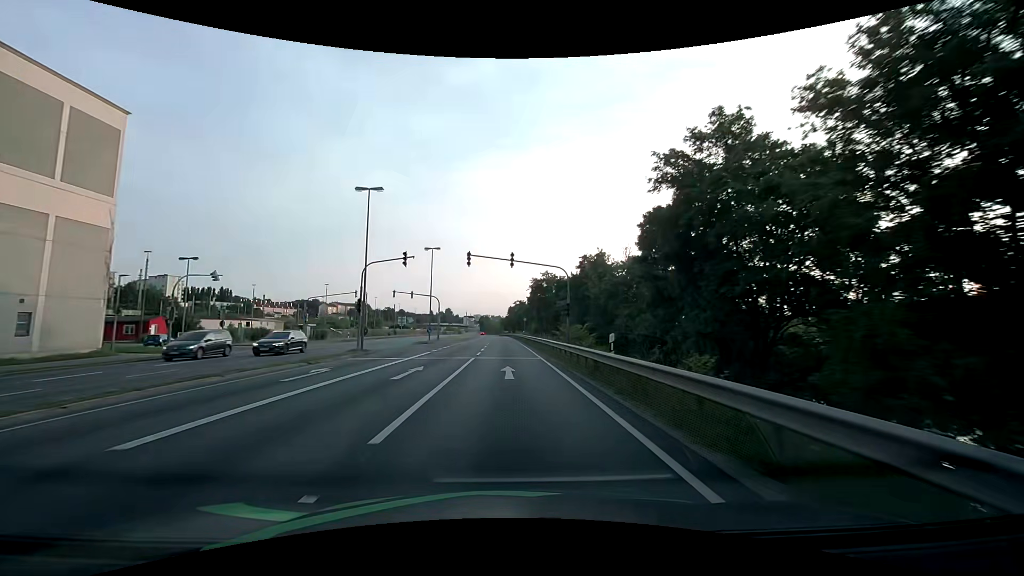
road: primary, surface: asphalt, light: Day
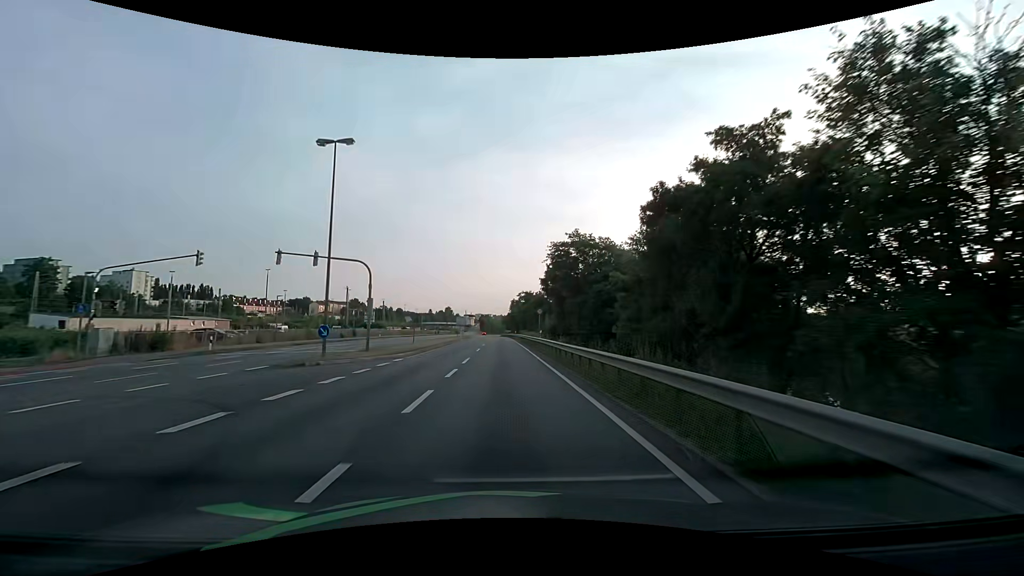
(+0.1, +31.3) m; 0°
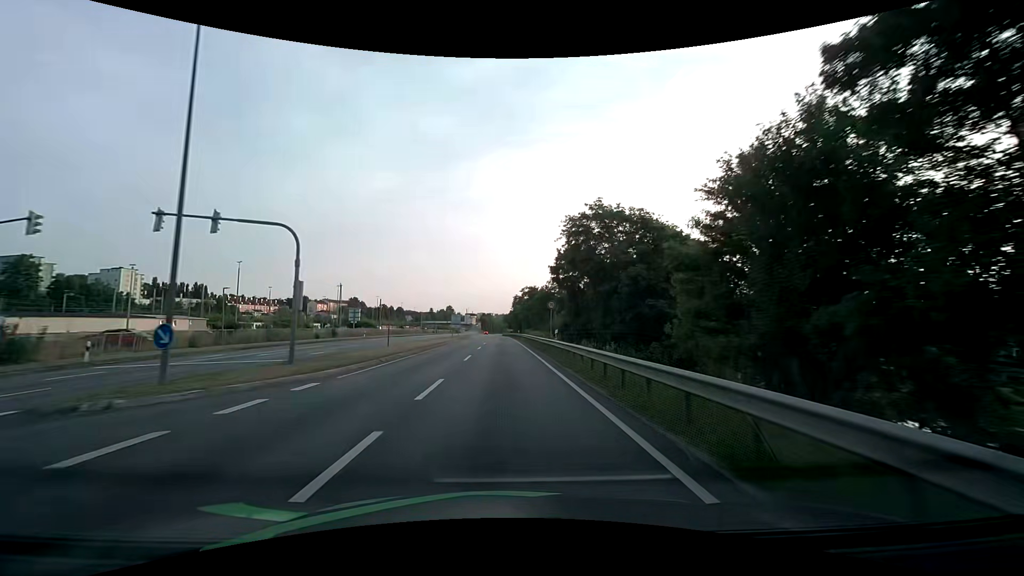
(0.0, +10.5) m; -1°
(0, +10) (0, +20) (0, +30) (0, +40) (0, +50) (0, +60) (-1, +70) (-1, +80) (-1, +90) (-1, +100) m
